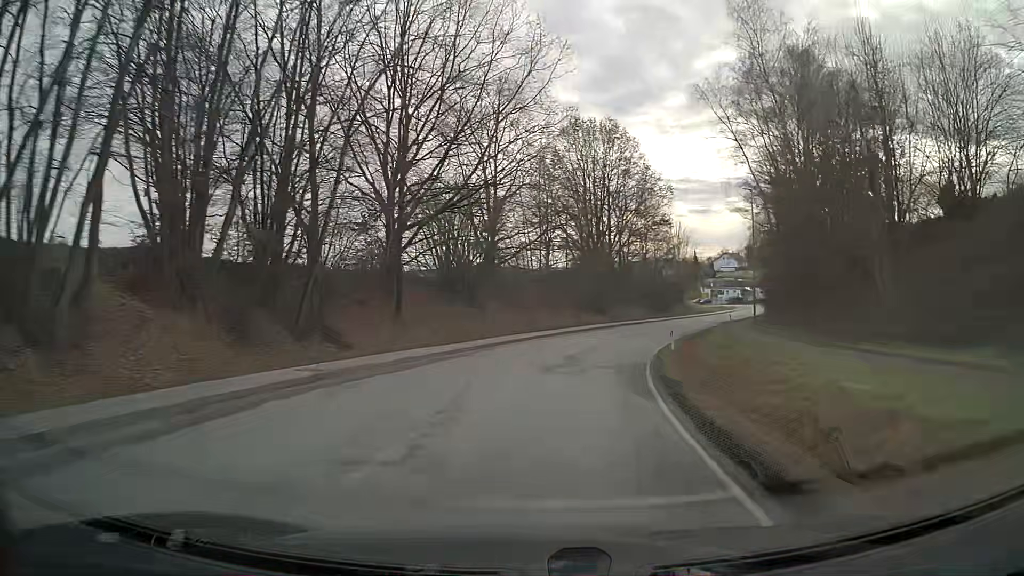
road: secondary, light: Day
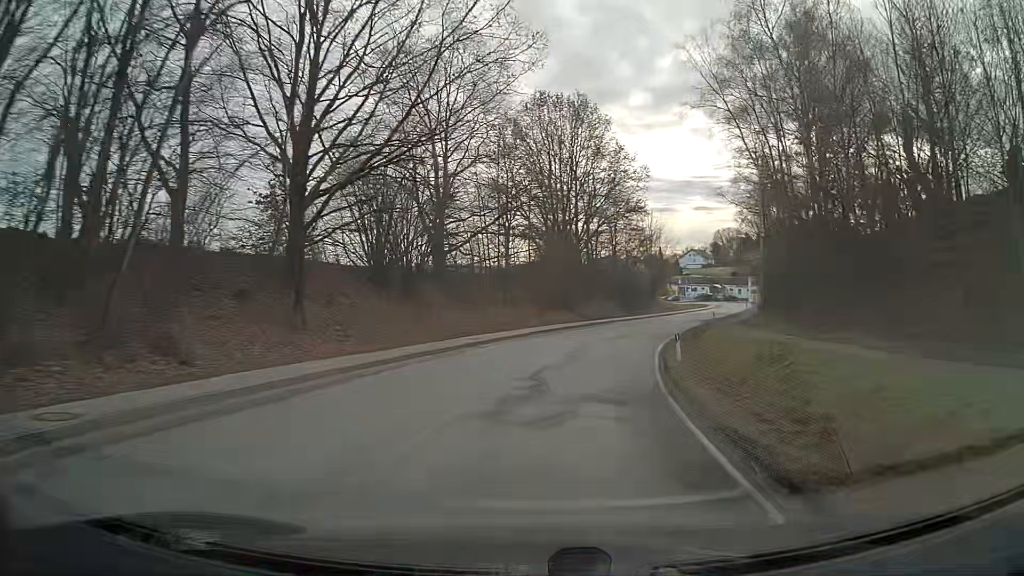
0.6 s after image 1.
(+0.2, +7.9) m; +3°
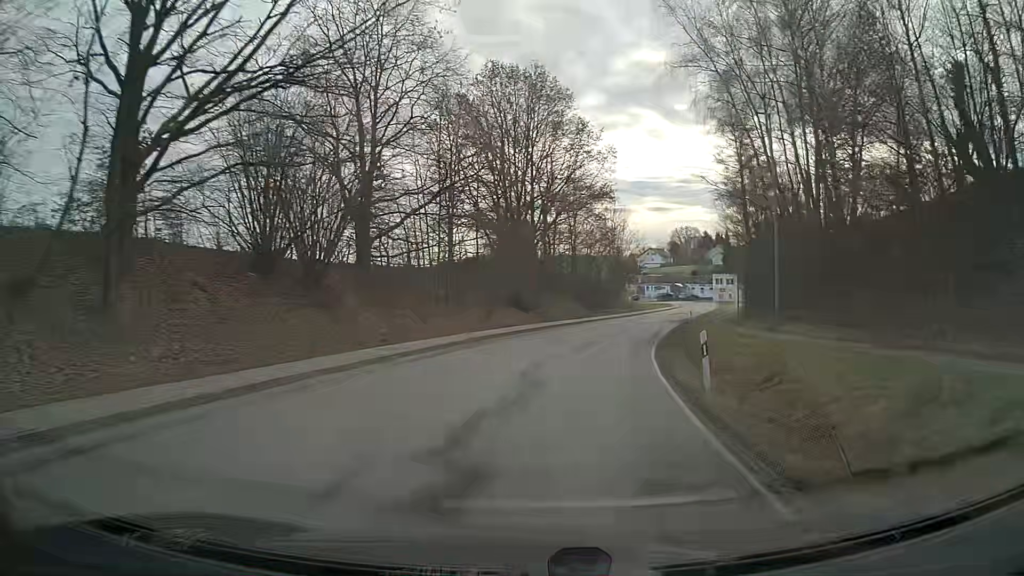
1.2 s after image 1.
(+0.3, +8.0) m; +4°
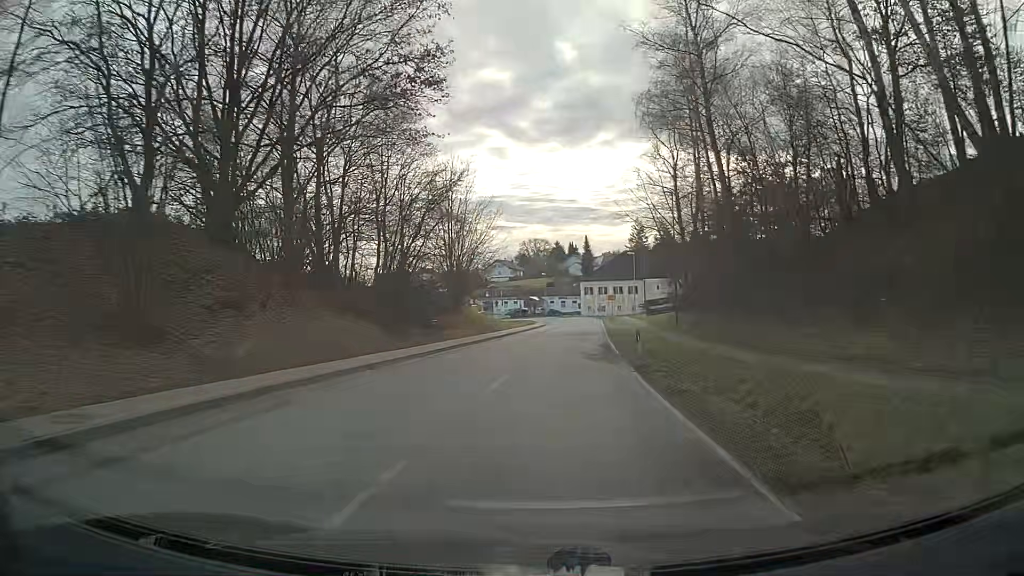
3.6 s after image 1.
(+4.3, +32.2) m; +13°
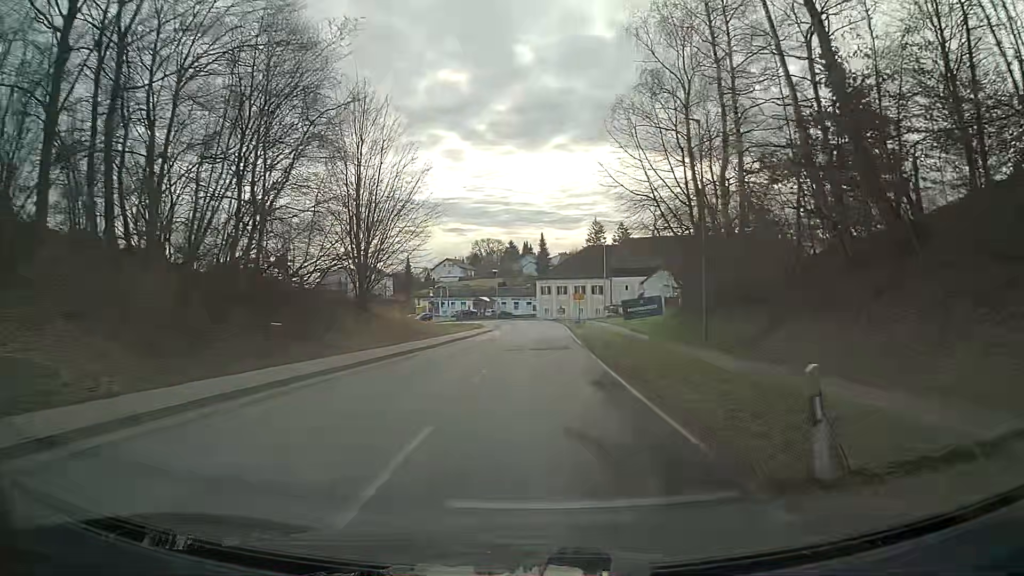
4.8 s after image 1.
(+0.4, +16.2) m; +3°
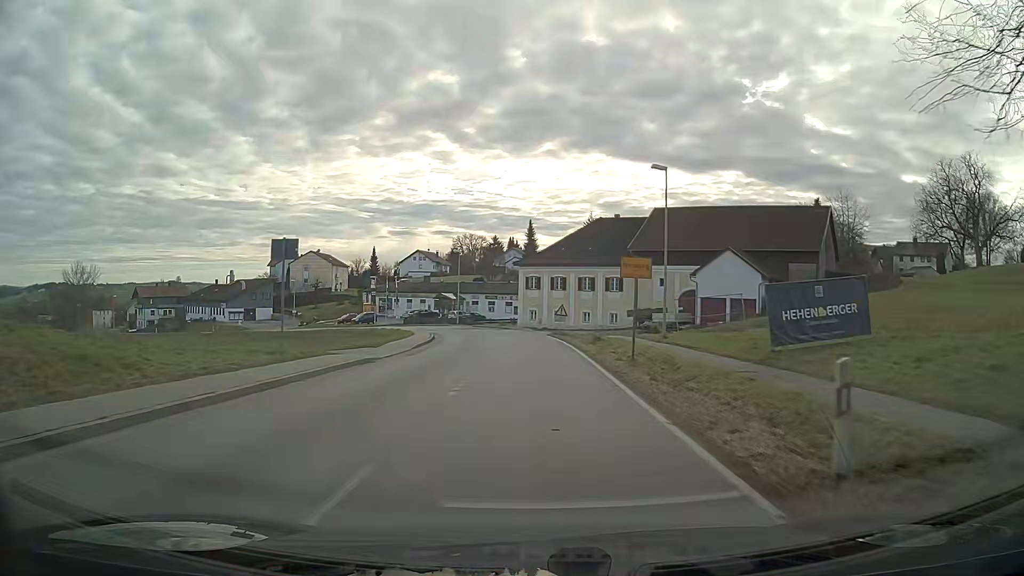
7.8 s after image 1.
(+0.7, +38.6) m; +1°
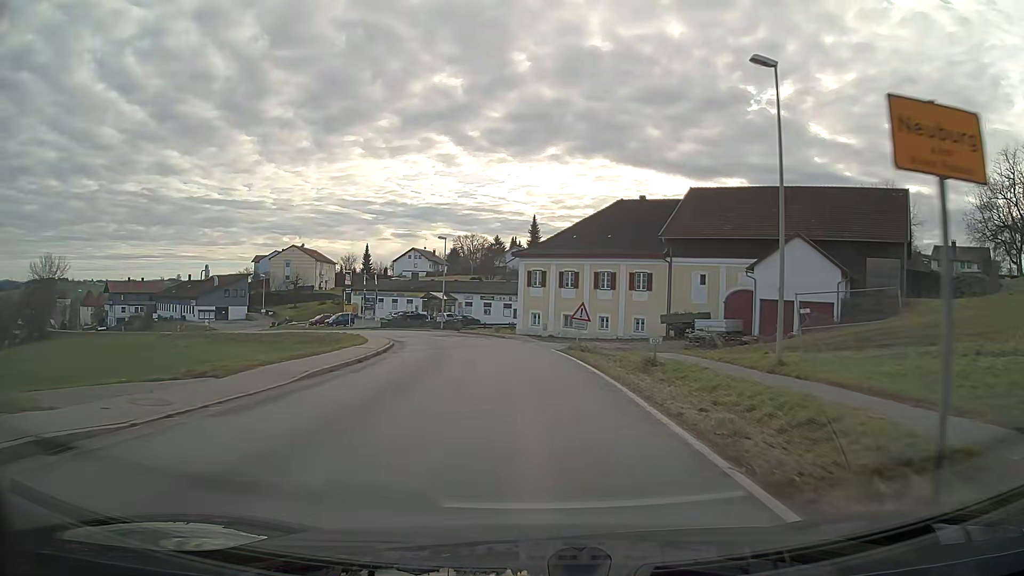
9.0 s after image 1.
(0.0, +14.9) m; 0°
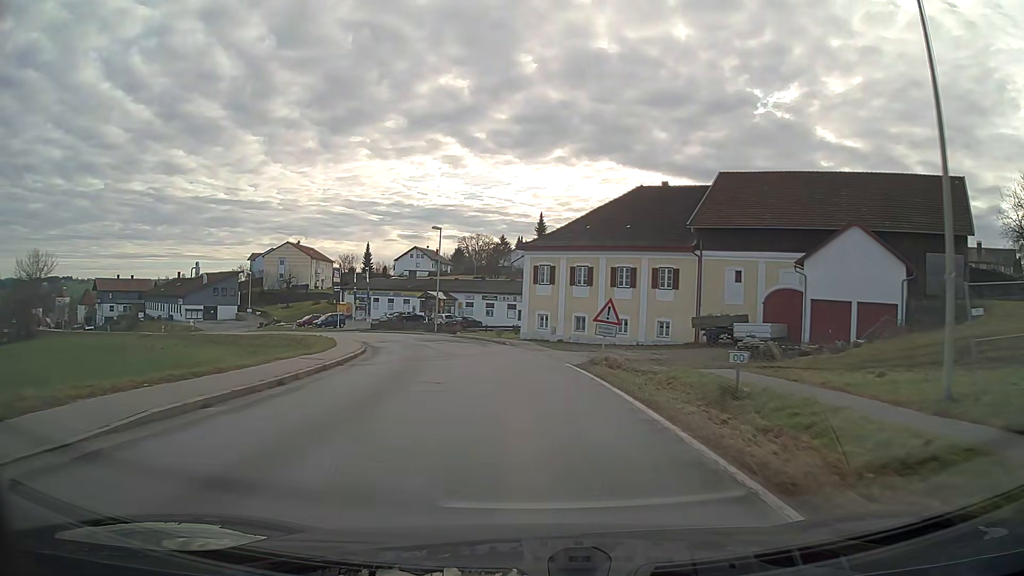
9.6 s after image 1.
(0.0, +7.5) m; -1°
